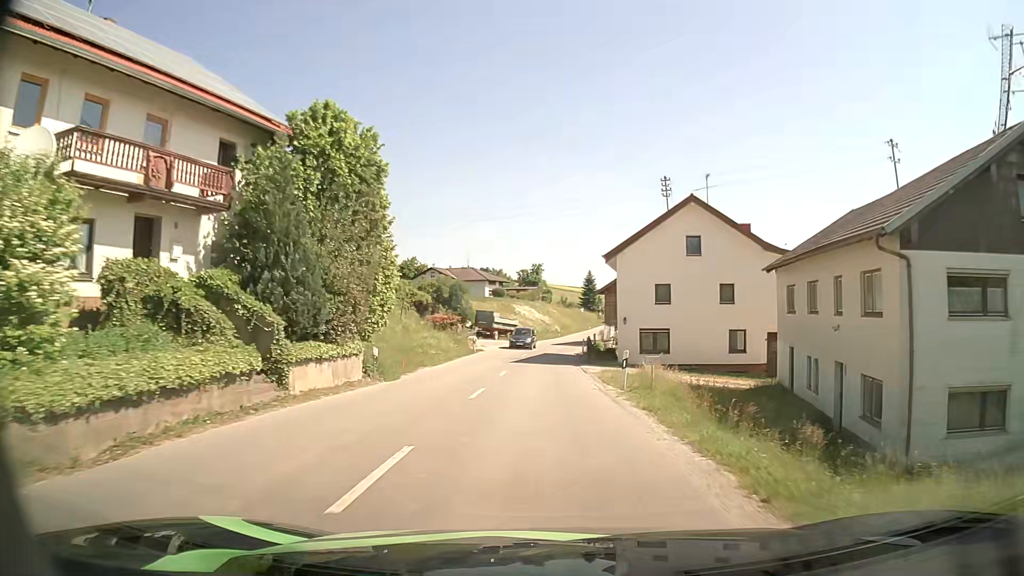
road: secondary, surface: asphalt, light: Day
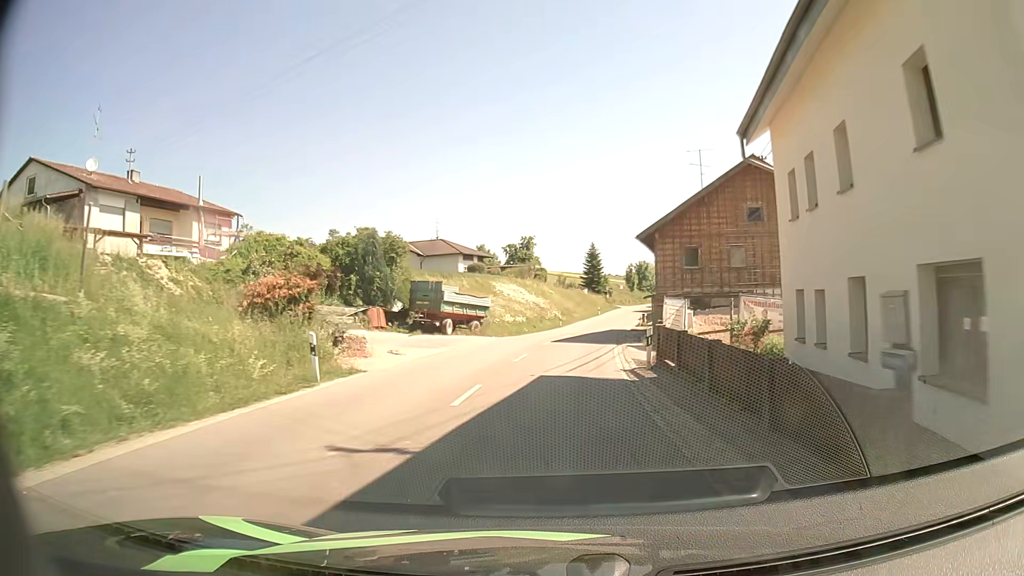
(0.0, +30.9) m; +1°
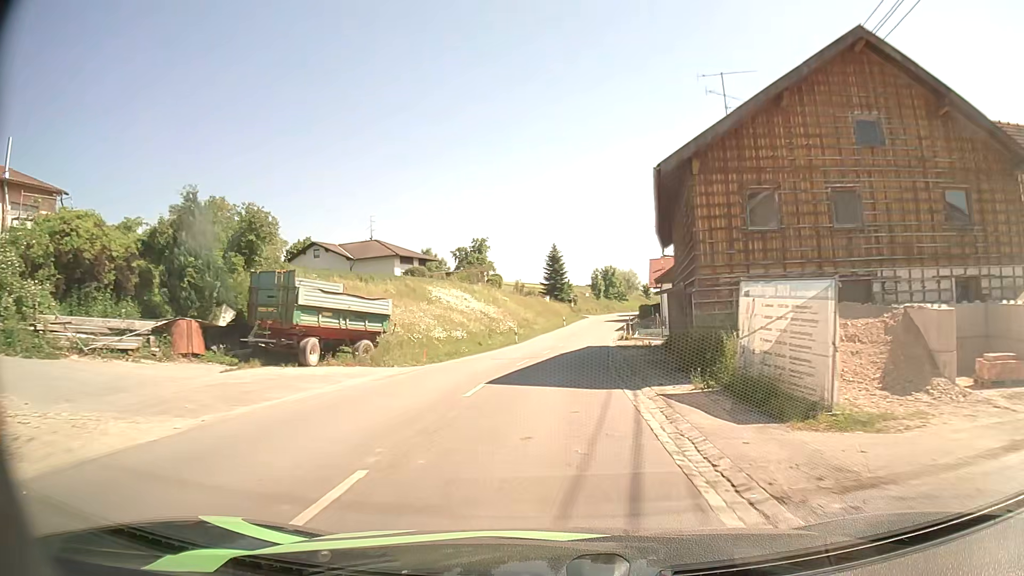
(+0.5, +16.1) m; +4°
